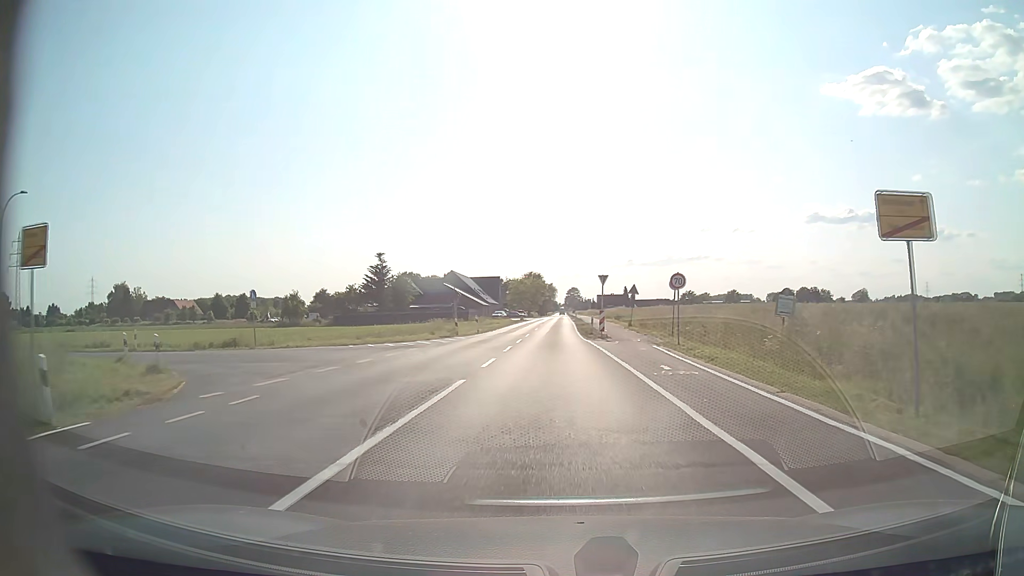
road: tertiary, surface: asphalt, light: Day
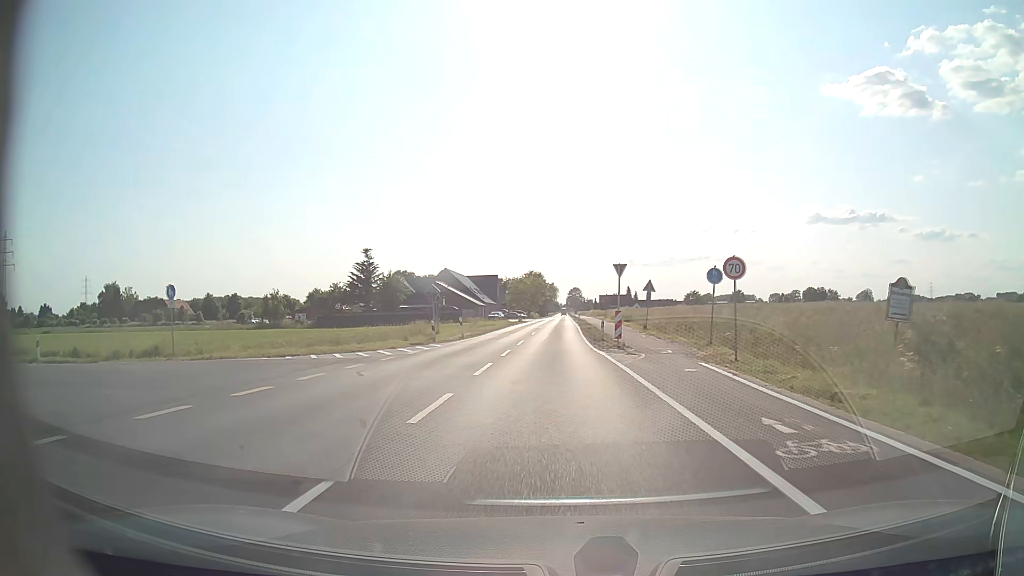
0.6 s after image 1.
(0.0, +8.0) m; 0°
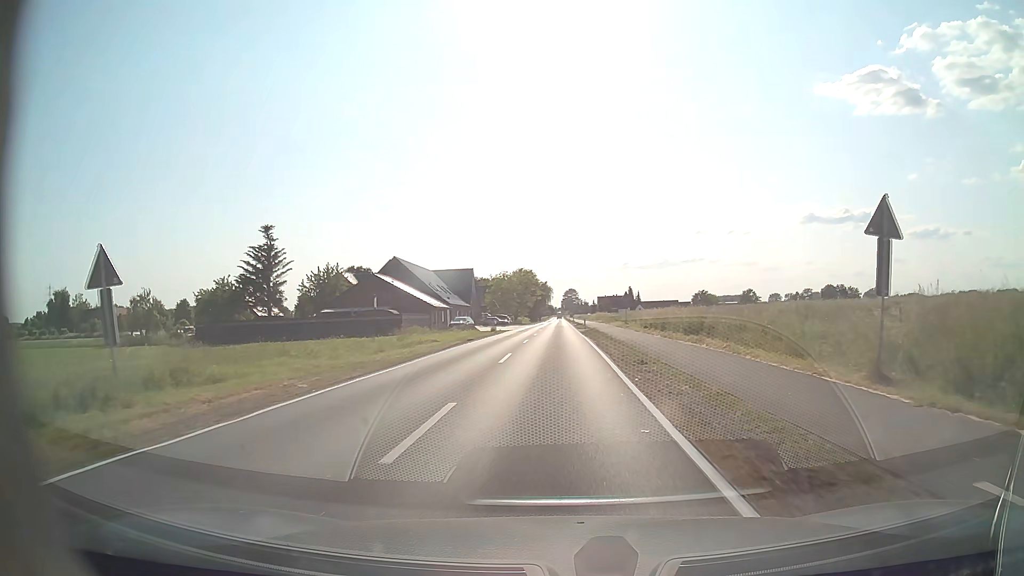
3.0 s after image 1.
(0.0, +32.6) m; +1°
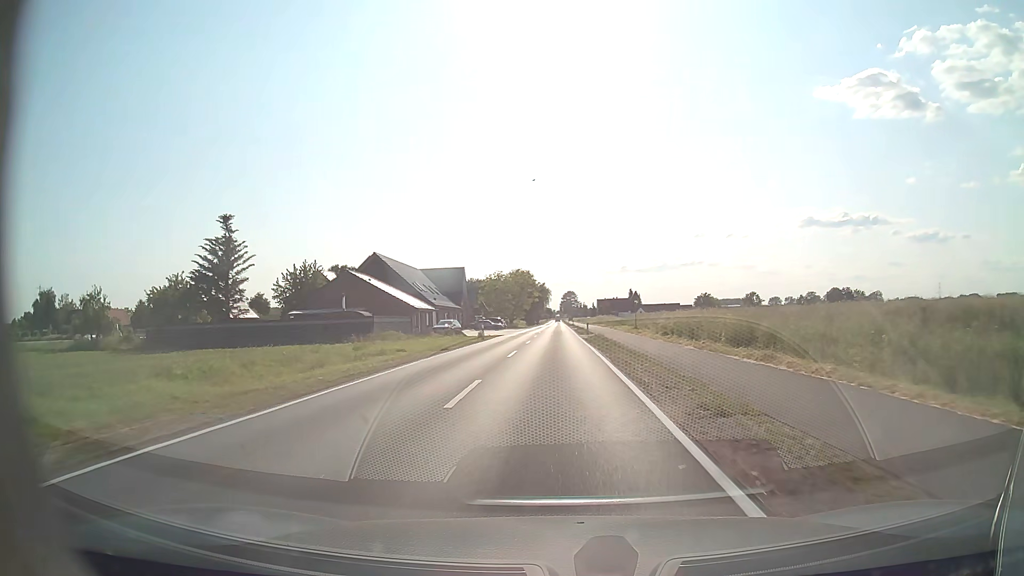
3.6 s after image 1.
(0.0, +8.5) m; 0°
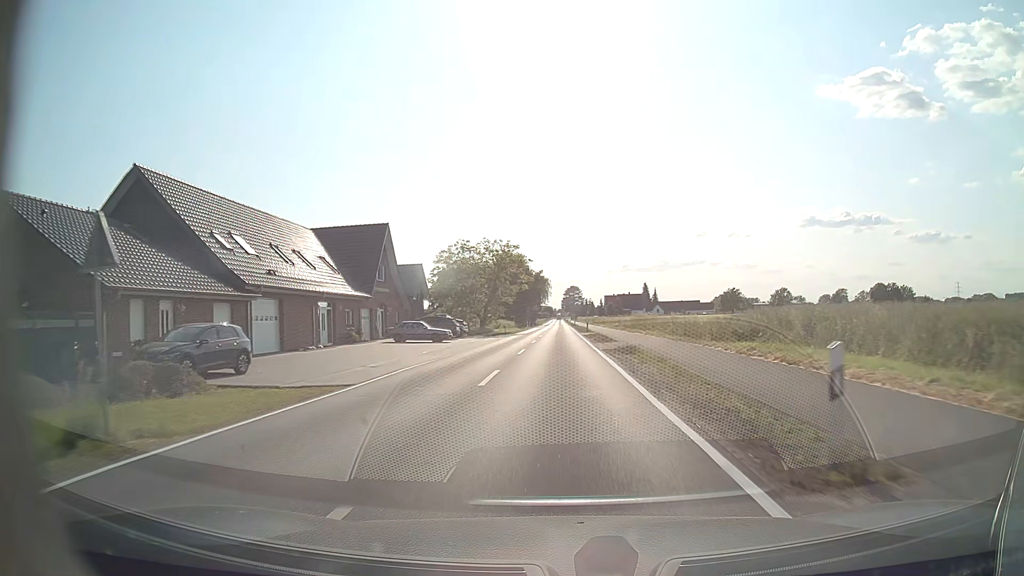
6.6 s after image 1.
(-0.1, +45.2) m; 0°
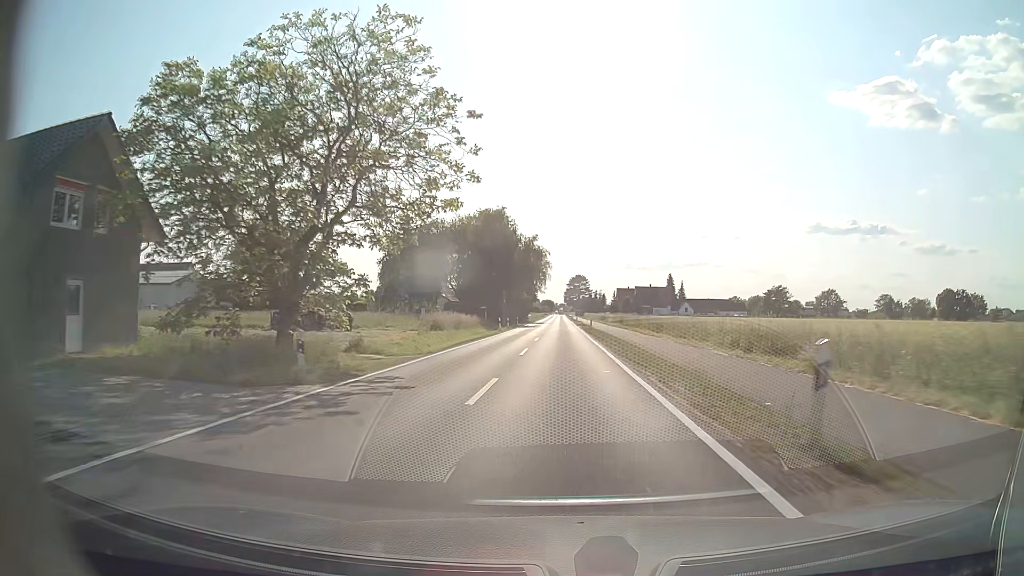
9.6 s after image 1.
(+0.1, +51.3) m; 0°
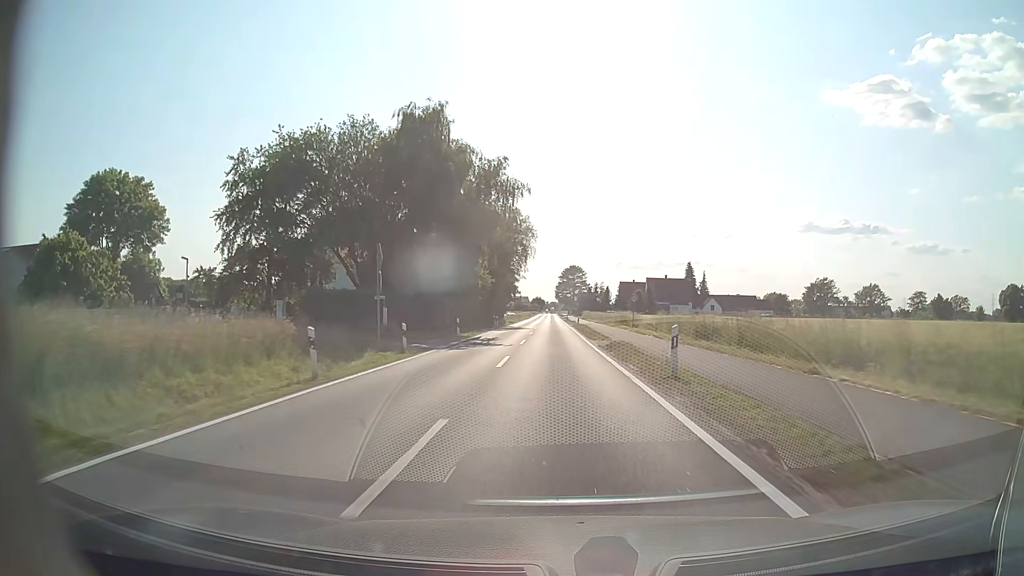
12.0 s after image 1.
(+0.3, +41.6) m; +1°
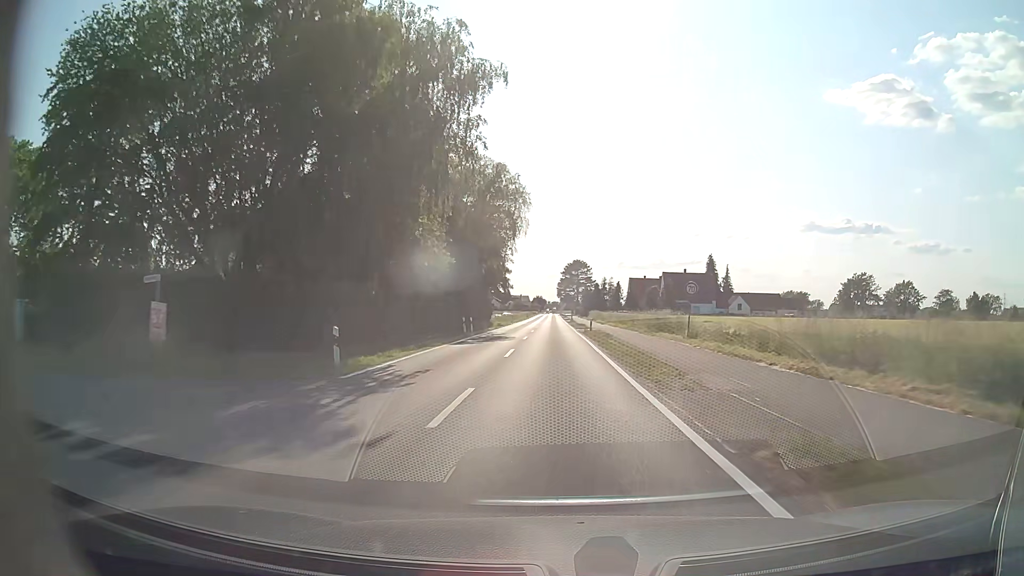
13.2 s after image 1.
(0.0, +20.7) m; 0°
(0, +10) (0, +20) (0, +30) (0, +40) (0, +50) (0, +60) (0, +70) (0, +80) (0, +90) (0, +100) m
